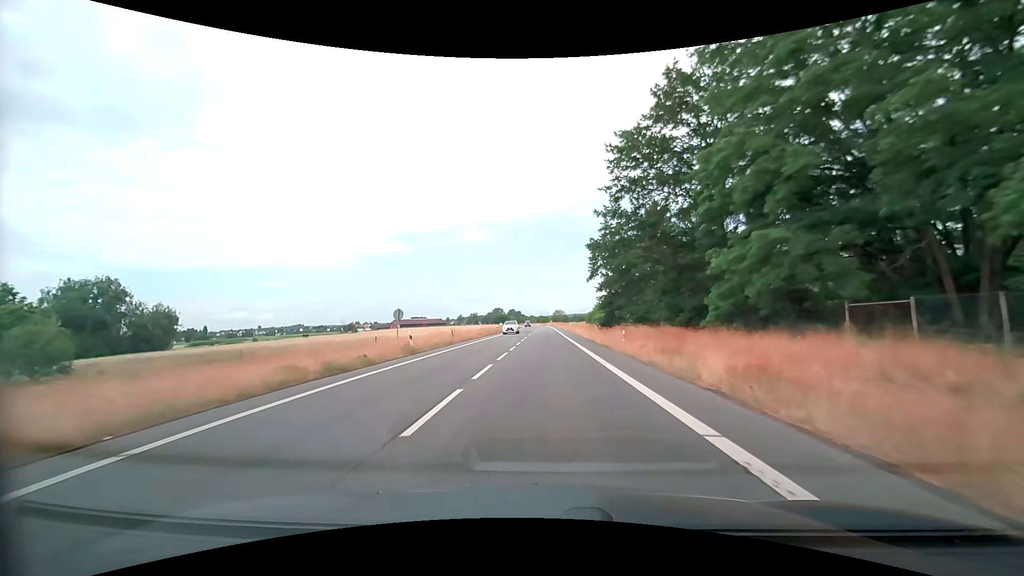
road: secondary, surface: asphalt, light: Day
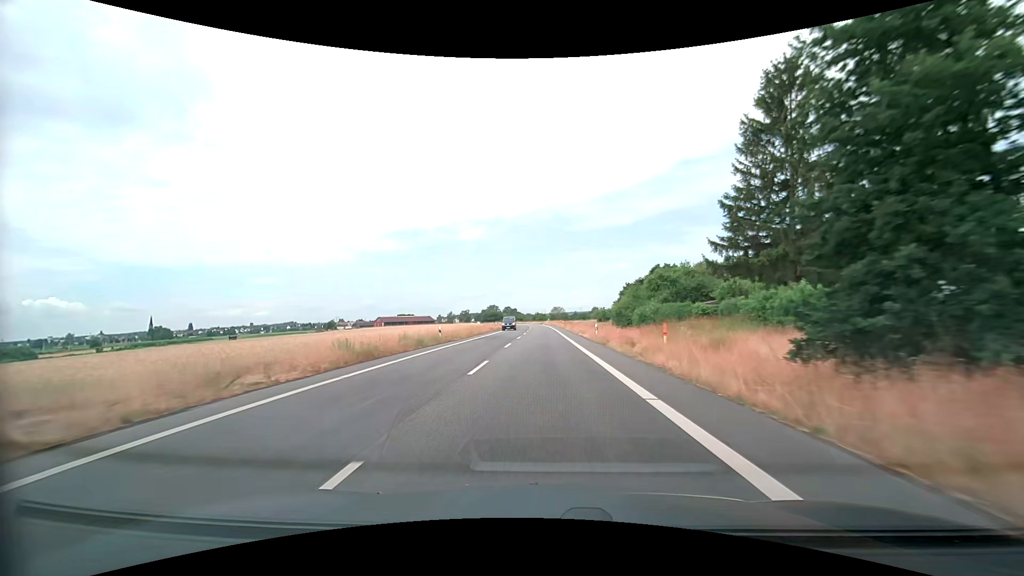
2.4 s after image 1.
(+0.2, +41.4) m; 0°
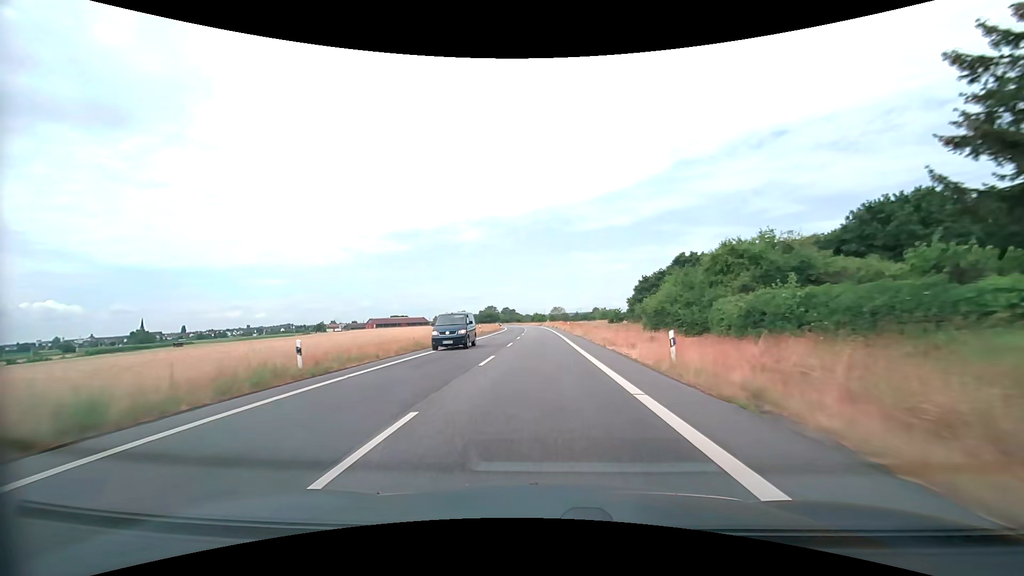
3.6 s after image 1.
(0.0, +21.0) m; 0°
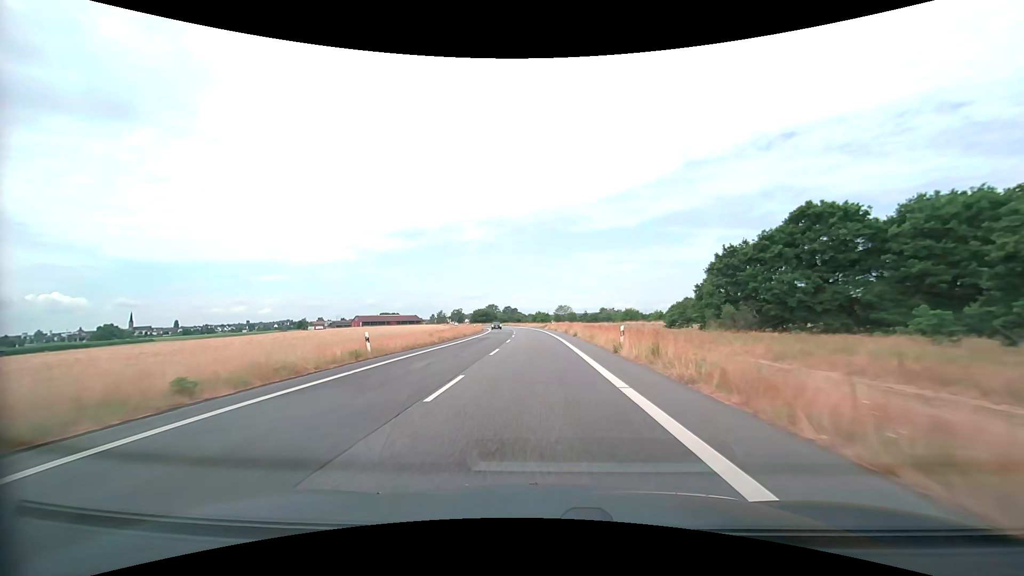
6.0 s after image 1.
(-0.1, +42.4) m; 0°
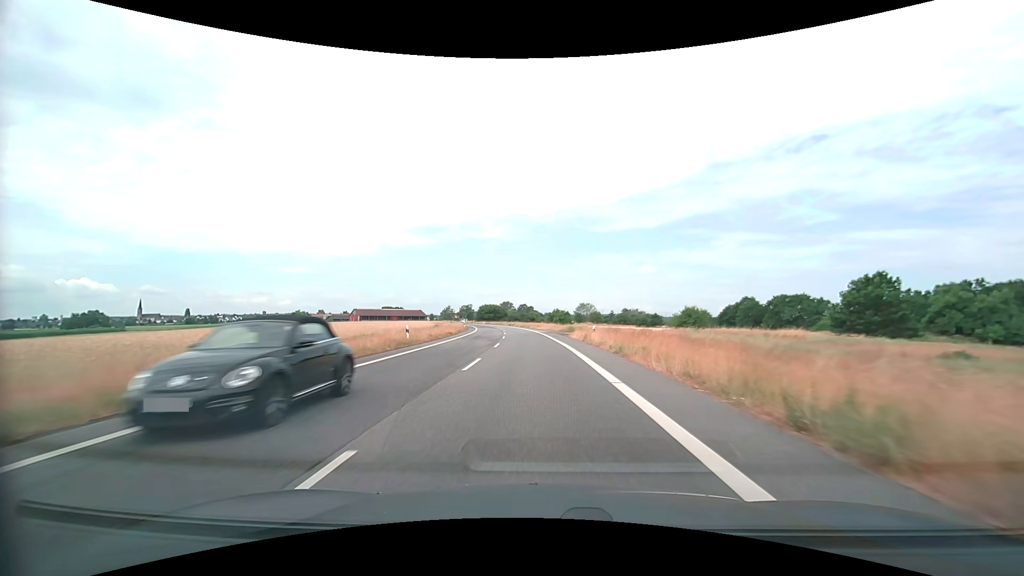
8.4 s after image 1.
(-0.7, +42.7) m; -2°
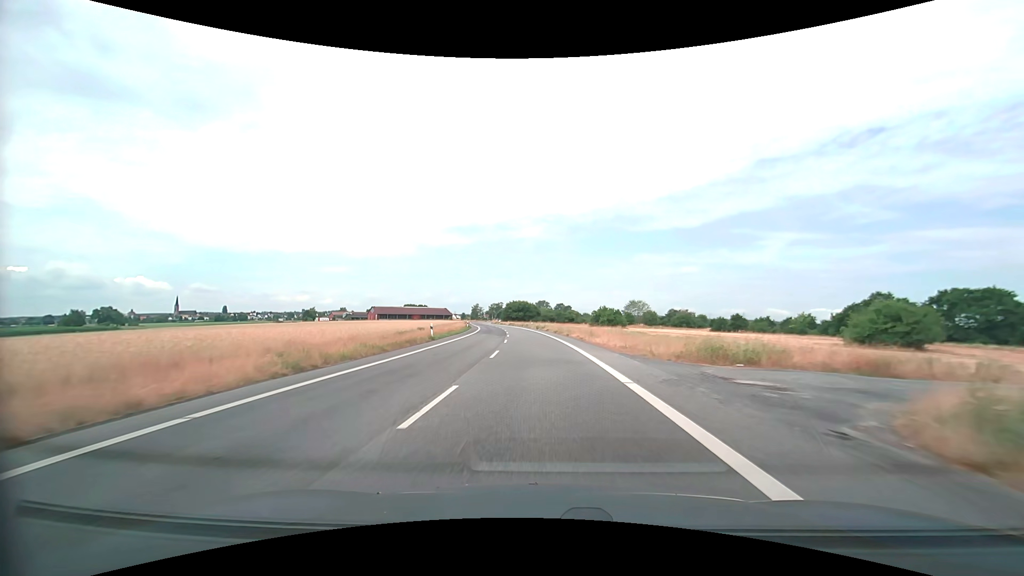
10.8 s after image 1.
(-1.4, +42.9) m; -4°
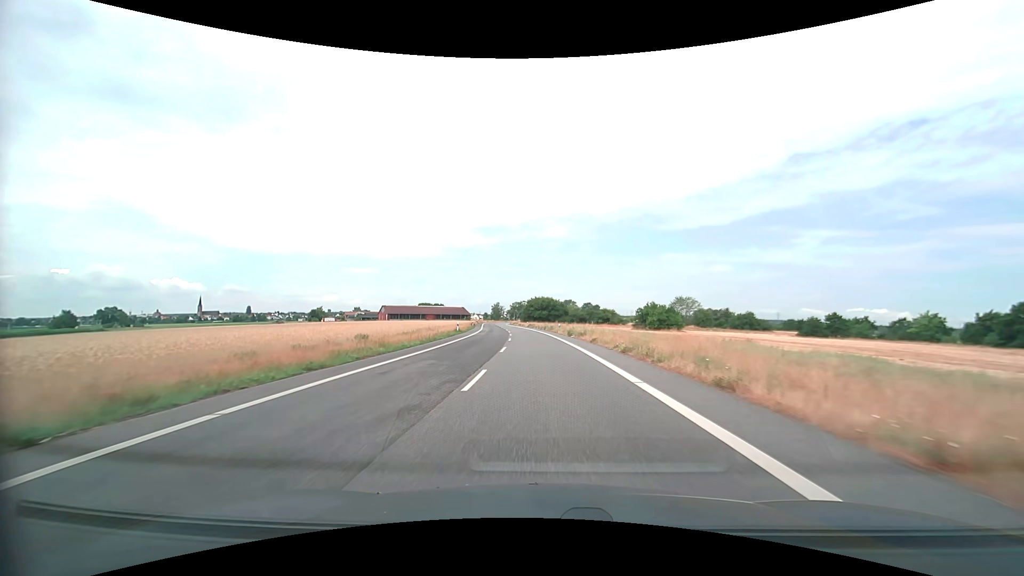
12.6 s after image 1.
(-0.9, +32.3) m; -3°
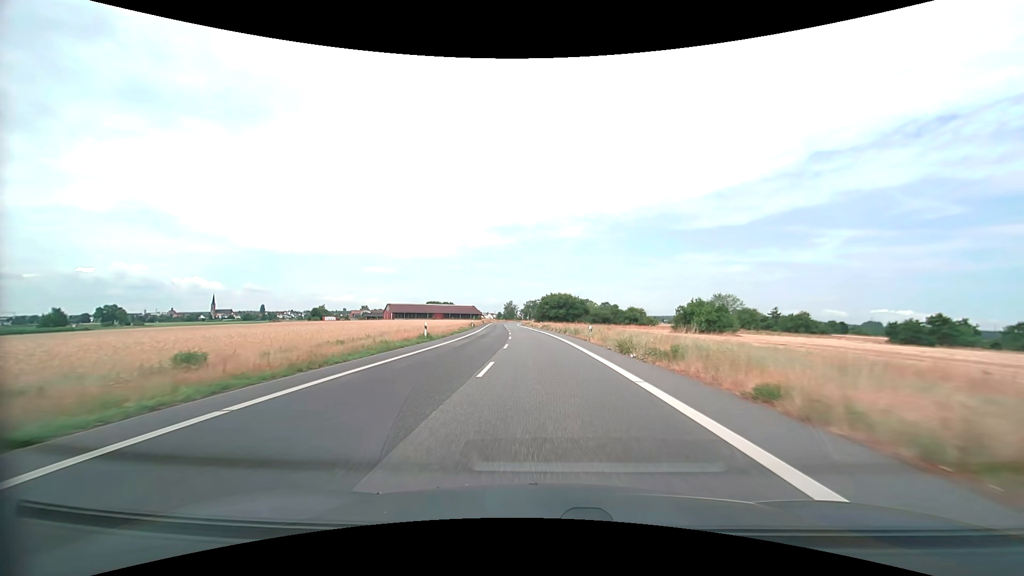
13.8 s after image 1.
(-0.3, +21.6) m; -2°
(0, +10) (0, +20) (-1, +30) (-1, +40) (-2, +50) (-2, +60) (-3, +70) (-4, +80) (-5, +90) (-6, +100) m
